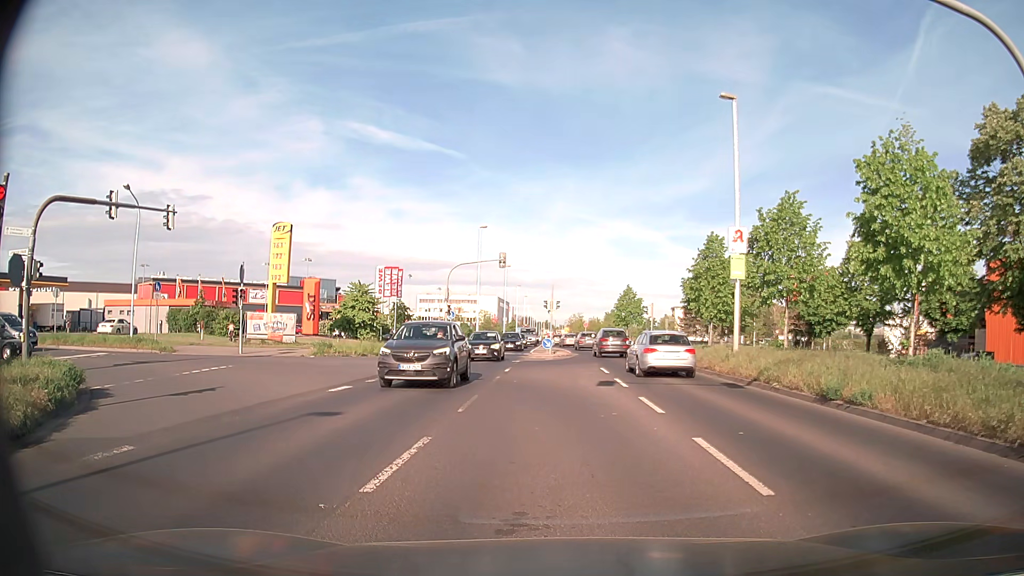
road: secondary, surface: asphalt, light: Day
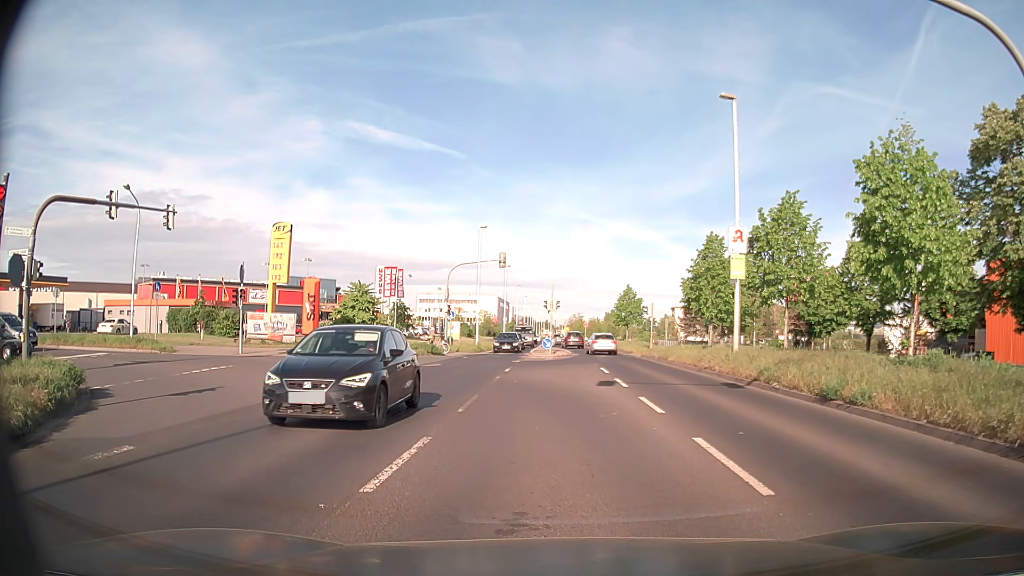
(0.0, 0.0) m; 0°
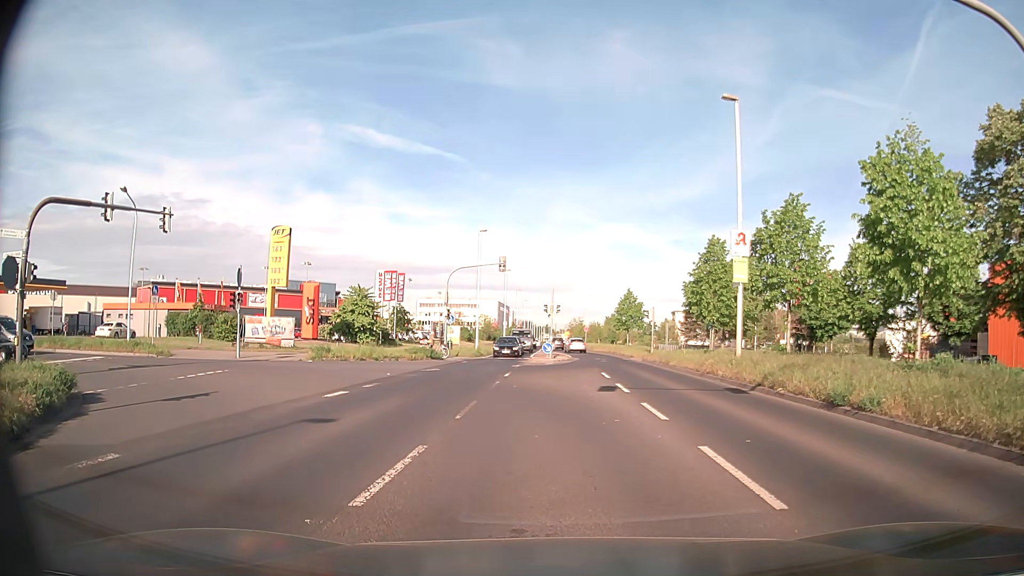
(0.0, +0.3) m; 0°
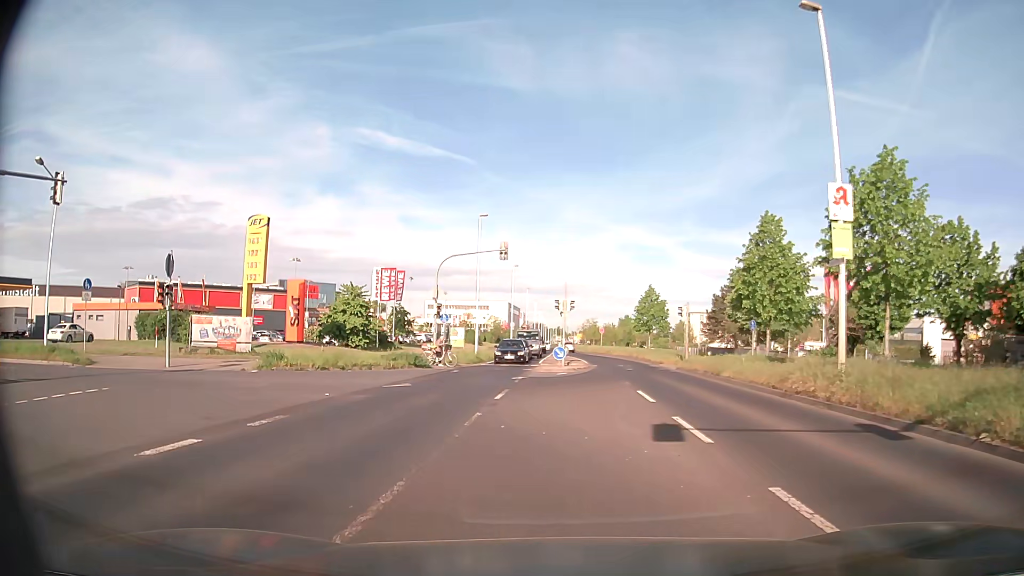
(-0.1, +8.1) m; -1°
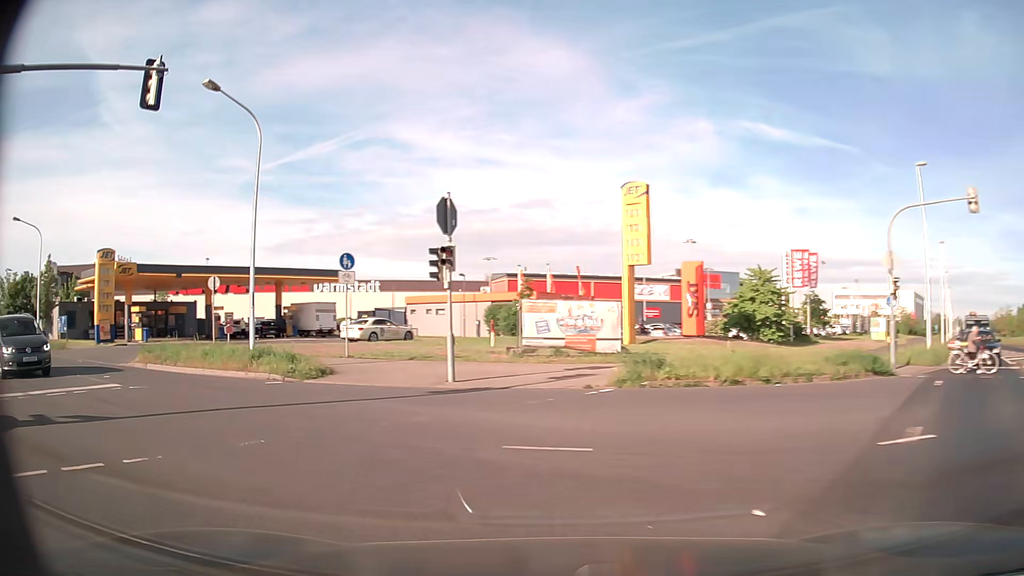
(-2.8, +11.4) m; -32°
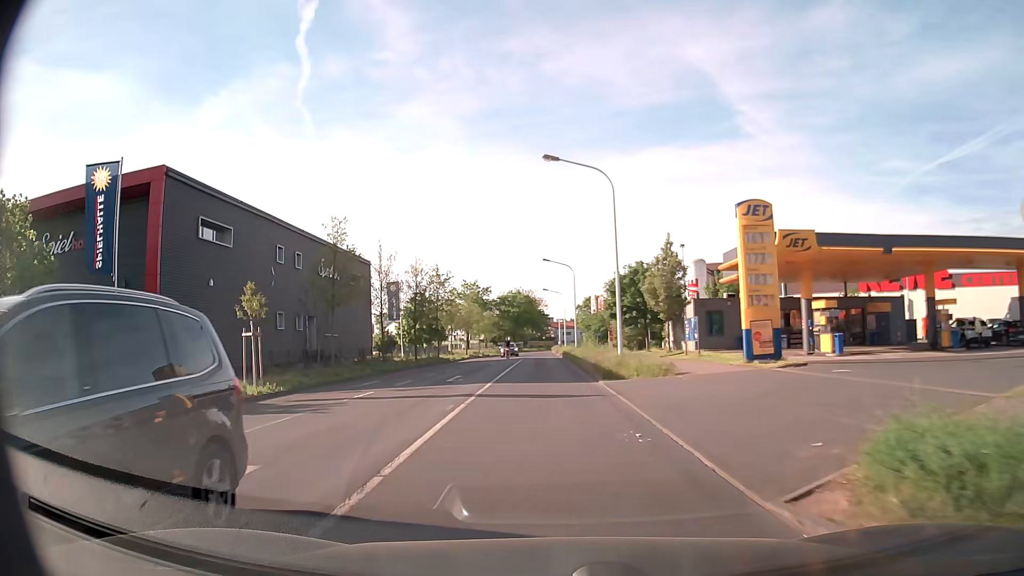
(-10.4, +16.0) m; -61°
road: tertiary
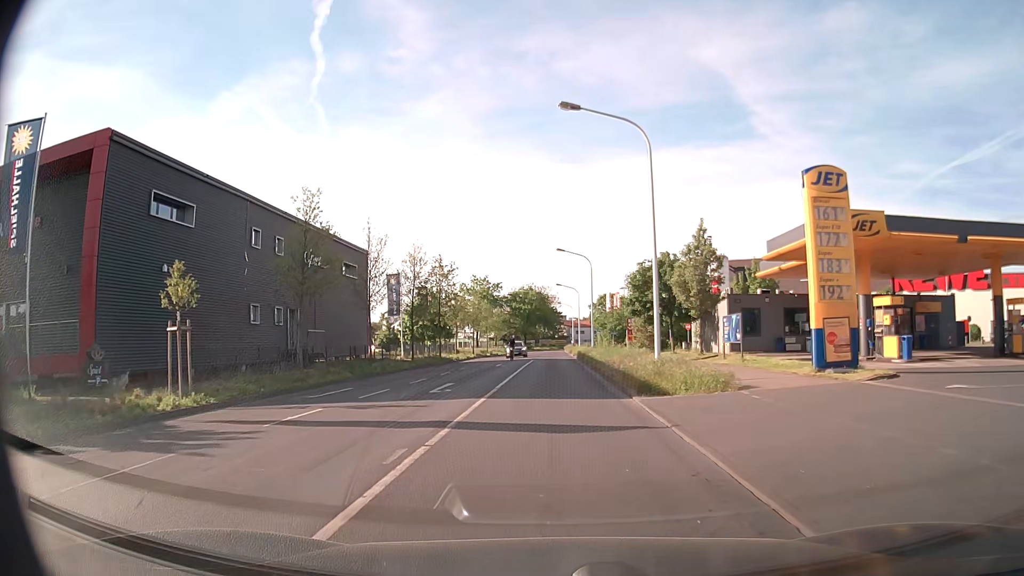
(-0.1, +5.7) m; -1°
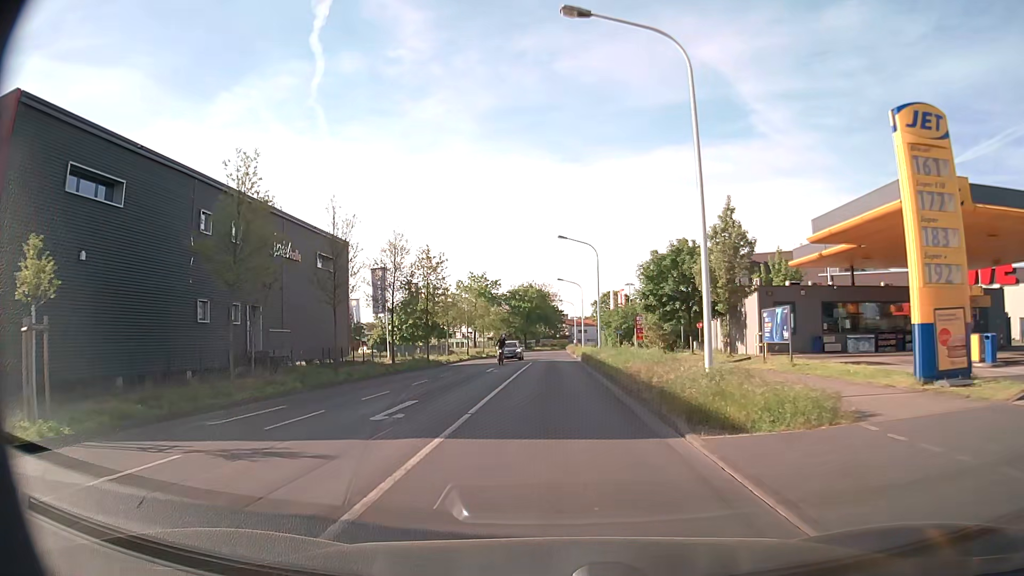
(0.0, +6.0) m; 0°
(0, +10) (0, +20) (0, +30) (0, +40) (0, +50) (0, +60) (0, +70) (0, +80) (0, +90) (0, +100) m
